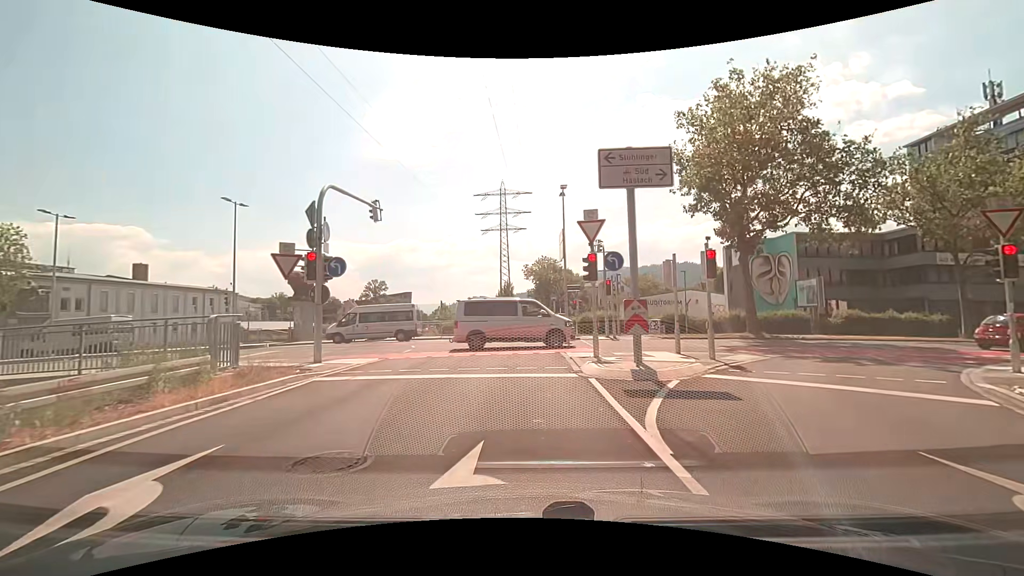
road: trunk_link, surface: asphalt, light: Day
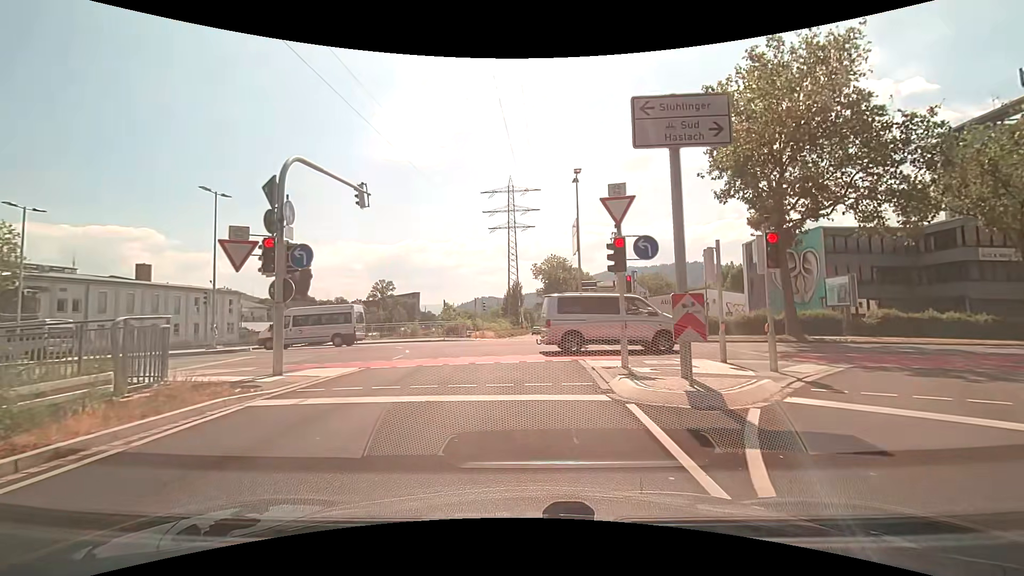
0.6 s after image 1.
(0.0, +2.8) m; 0°
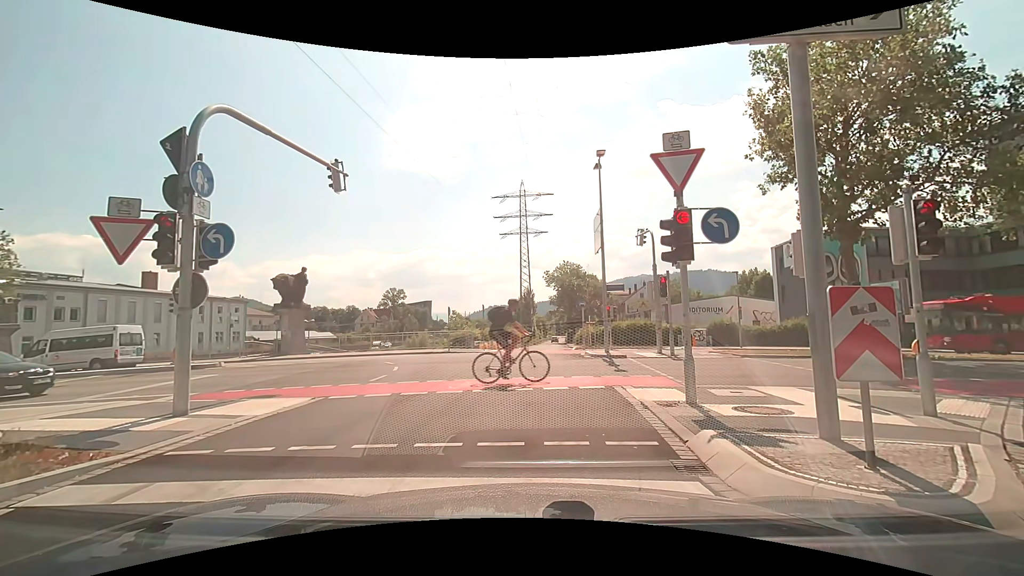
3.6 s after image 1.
(-0.1, +3.6) m; -3°
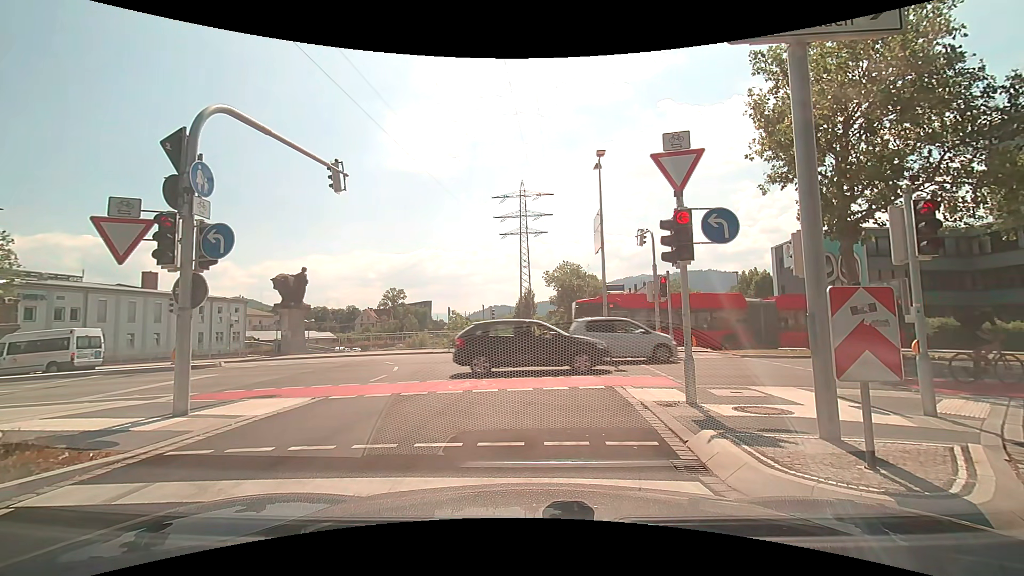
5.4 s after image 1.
(0.0, 0.0) m; 0°
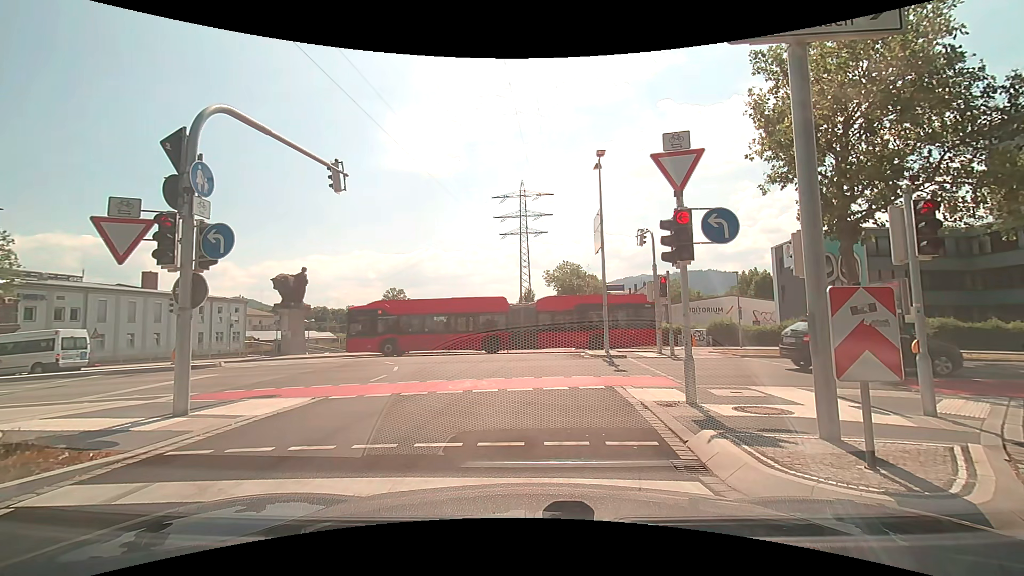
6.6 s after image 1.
(0.0, 0.0) m; 0°
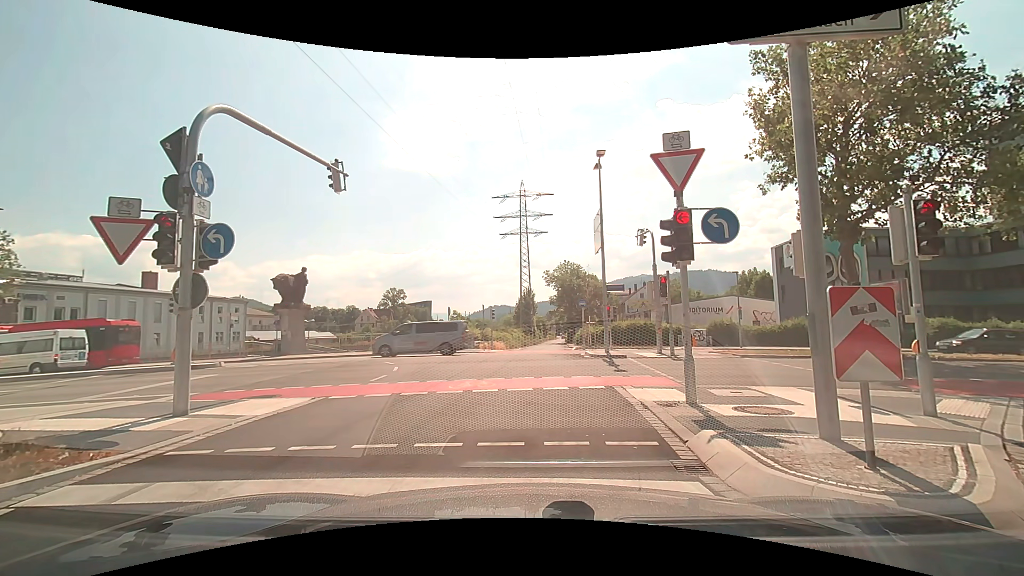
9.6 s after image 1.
(0.0, 0.0) m; 0°
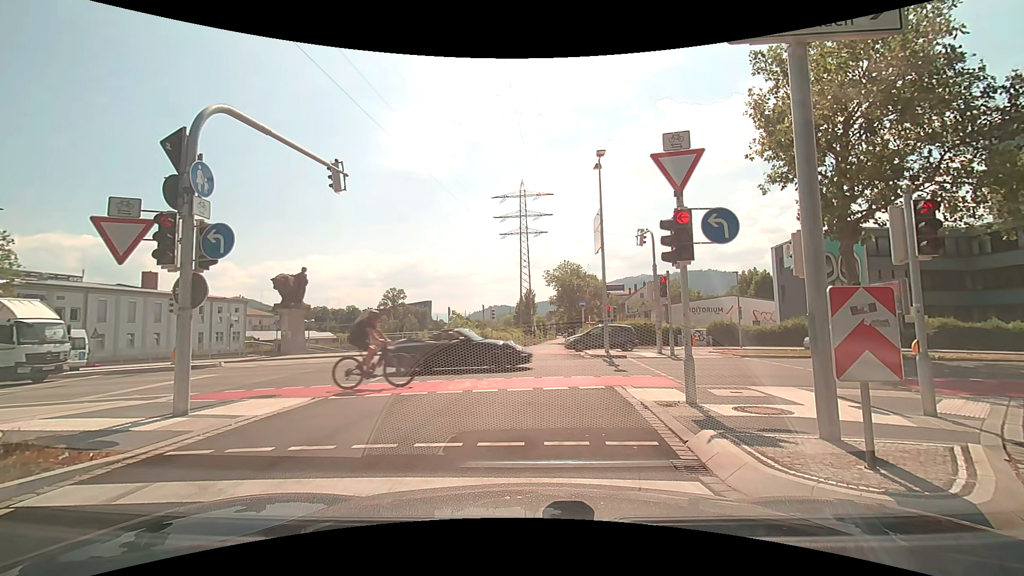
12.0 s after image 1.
(0.0, 0.0) m; 0°
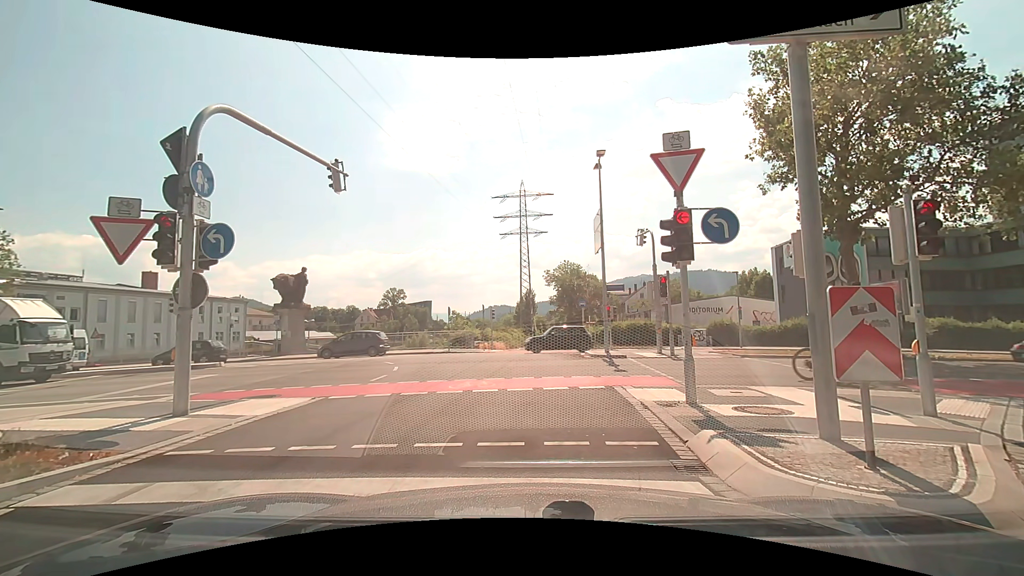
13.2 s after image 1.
(0.0, 0.0) m; 0°
